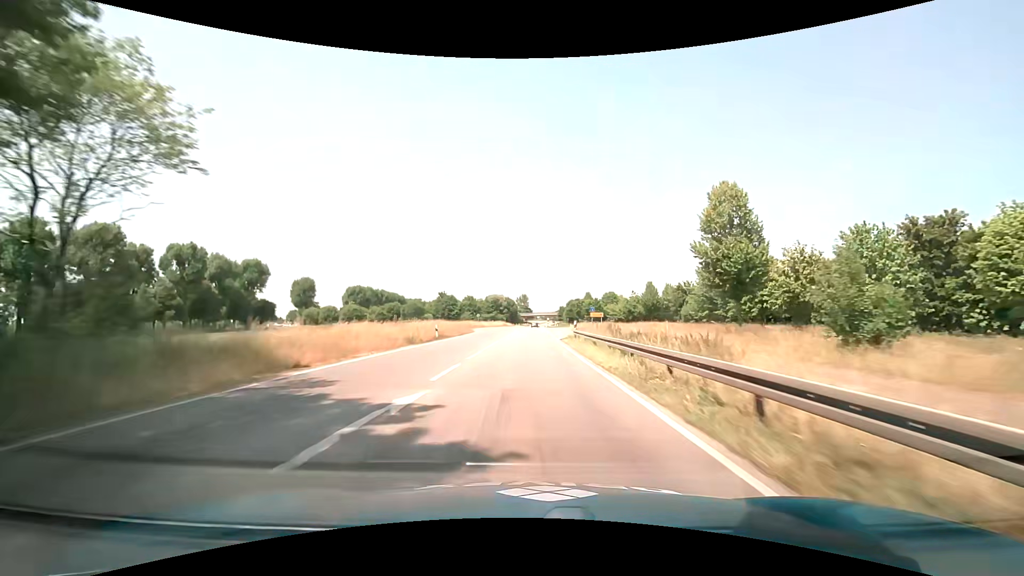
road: primary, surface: asphalt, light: Day
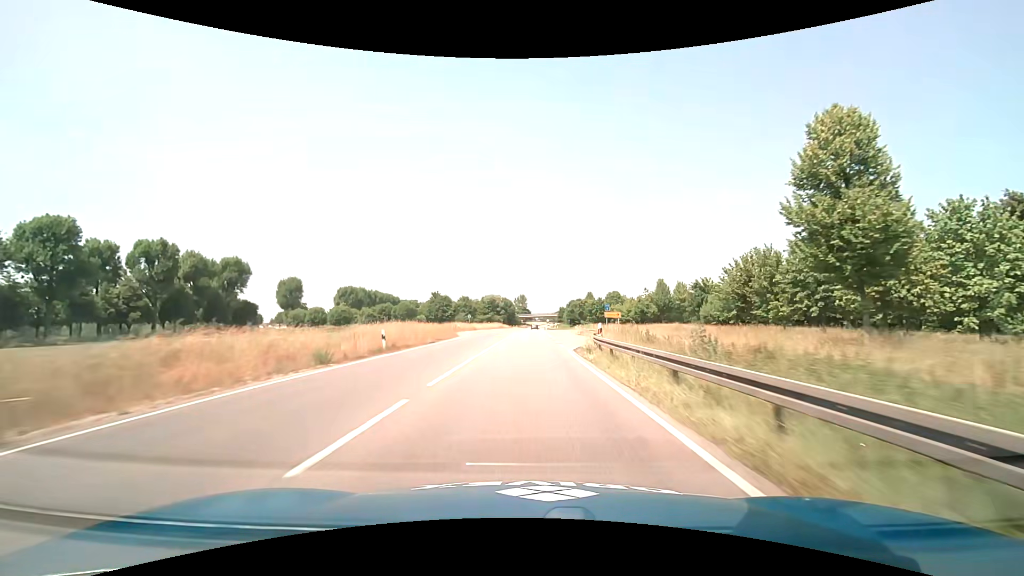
(0.0, +12.5) m; 0°
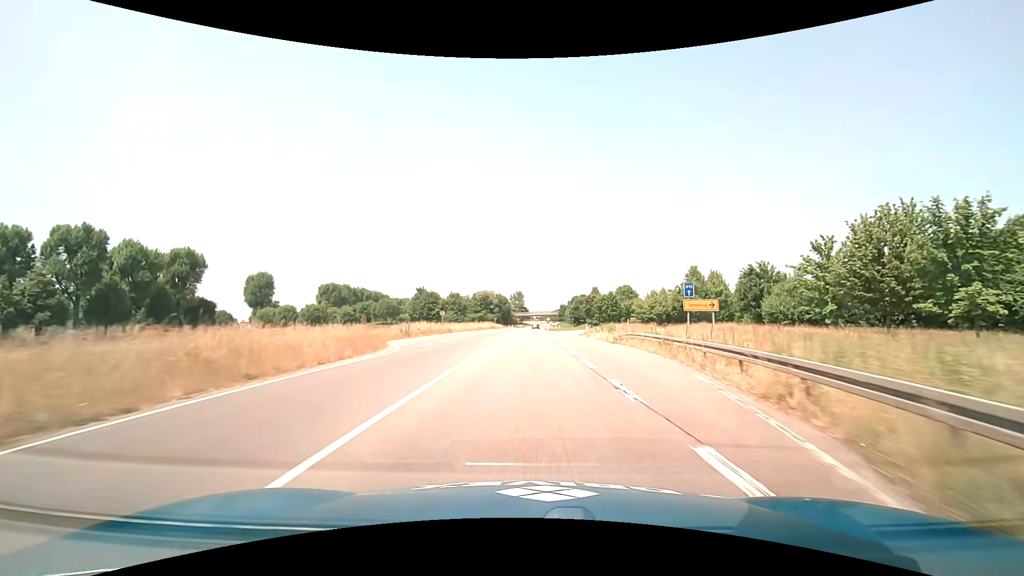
(+0.1, +25.0) m; 0°
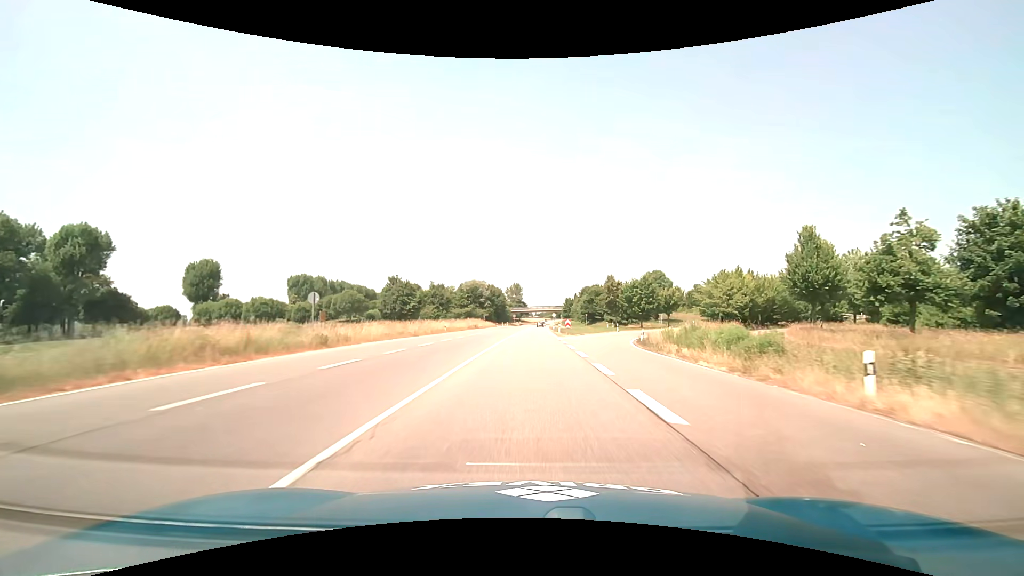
(+0.1, +37.6) m; 0°
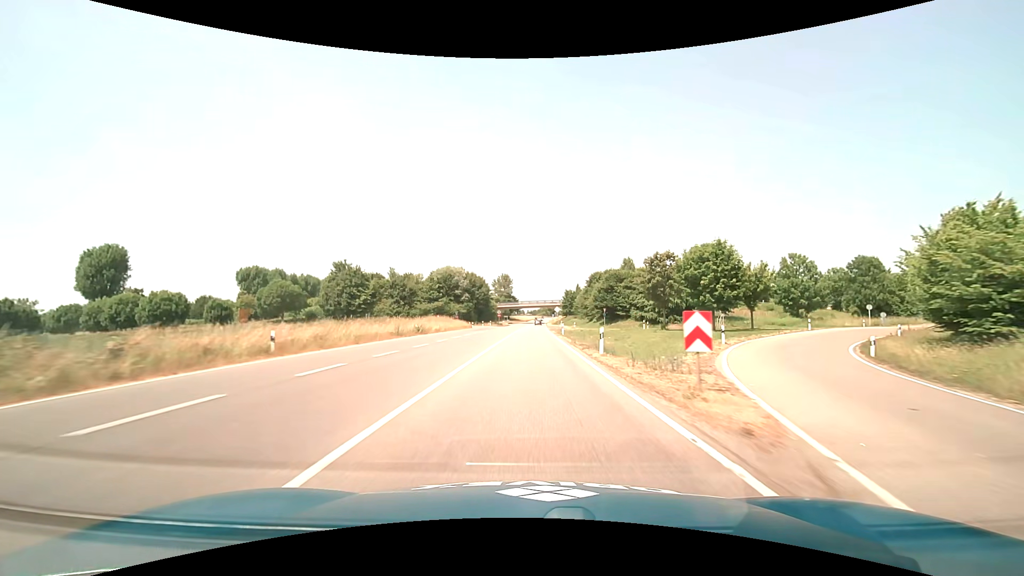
(+0.3, +37.8) m; +1°
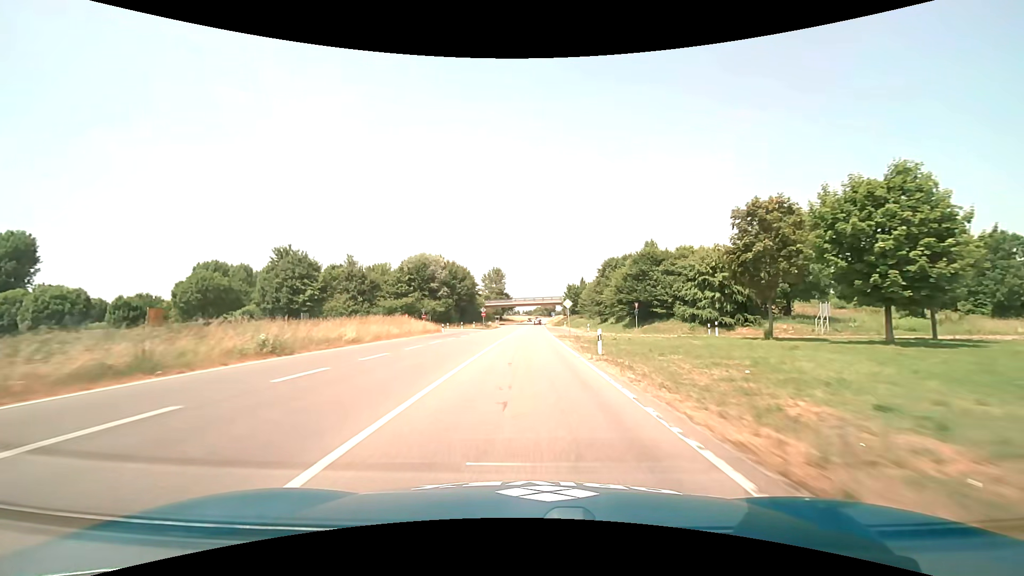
(+0.1, +25.4) m; 0°
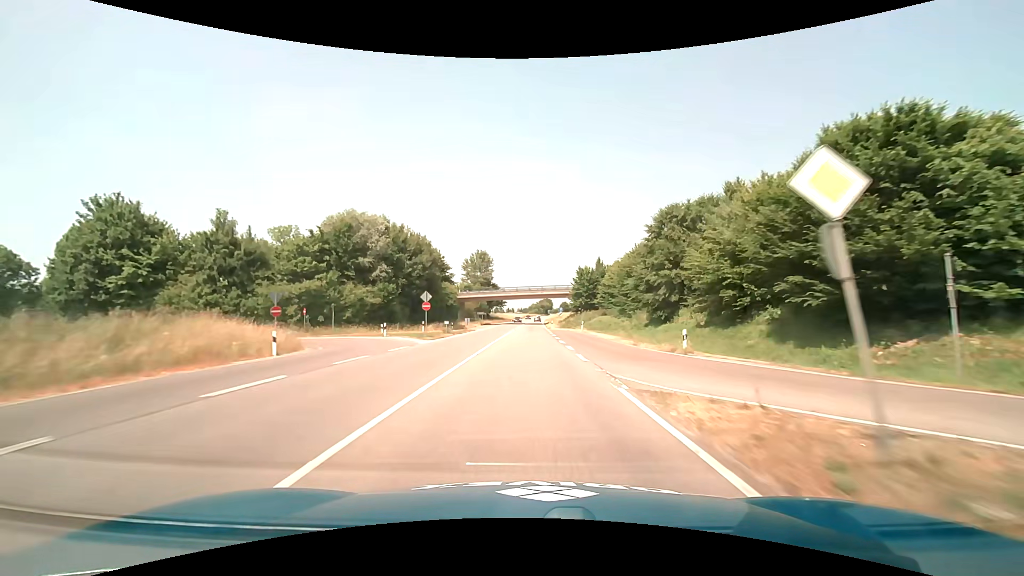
(+0.2, +38.2) m; +1°
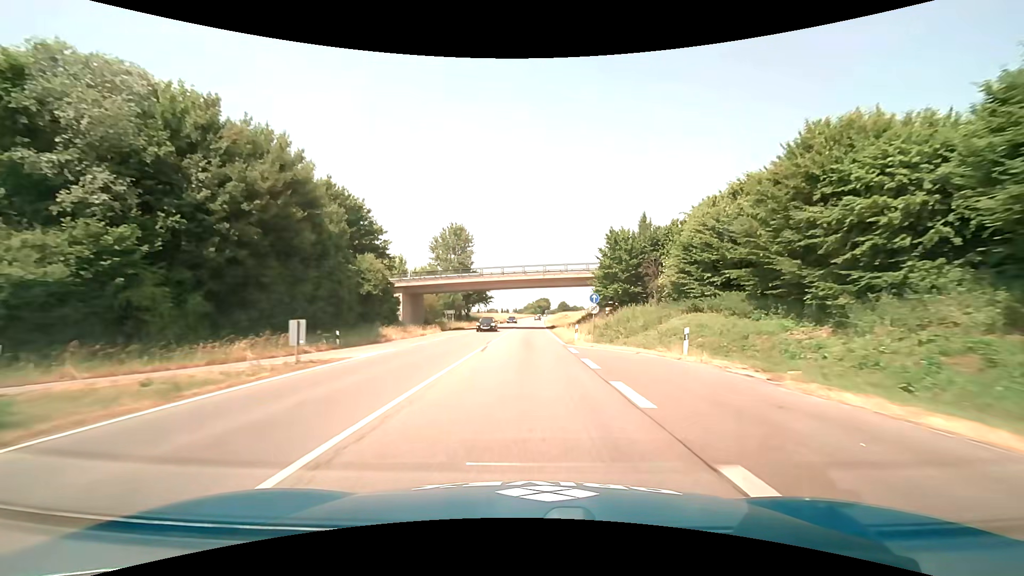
(+0.2, +38.4) m; 0°
(0, +10) (0, +20) (0, +30) (0, +40) (0, +50) (0, +60) (+1, +70) (+1, +80) (+1, +90) (+1, +100) m
